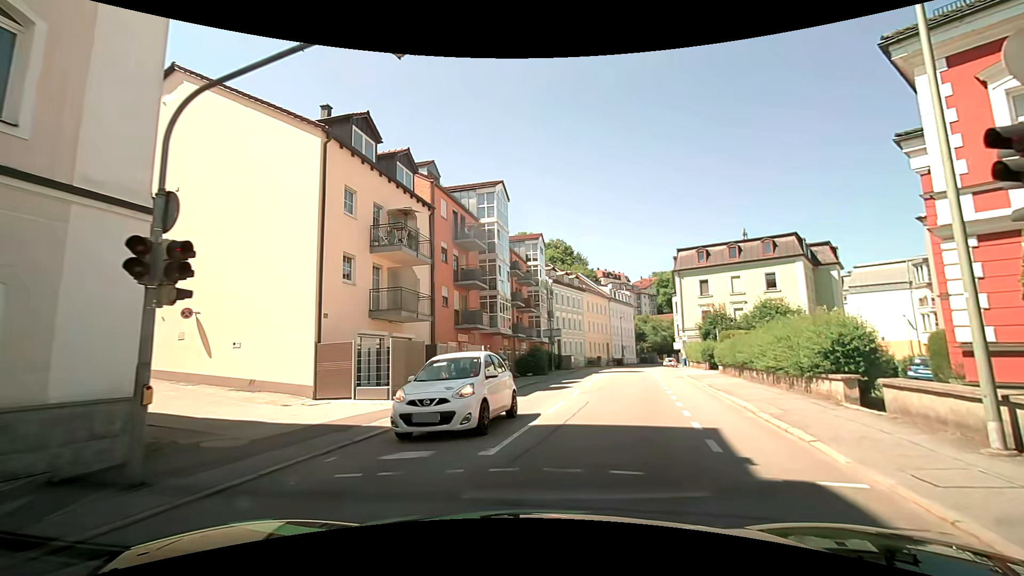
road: residential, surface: asphalt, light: Day
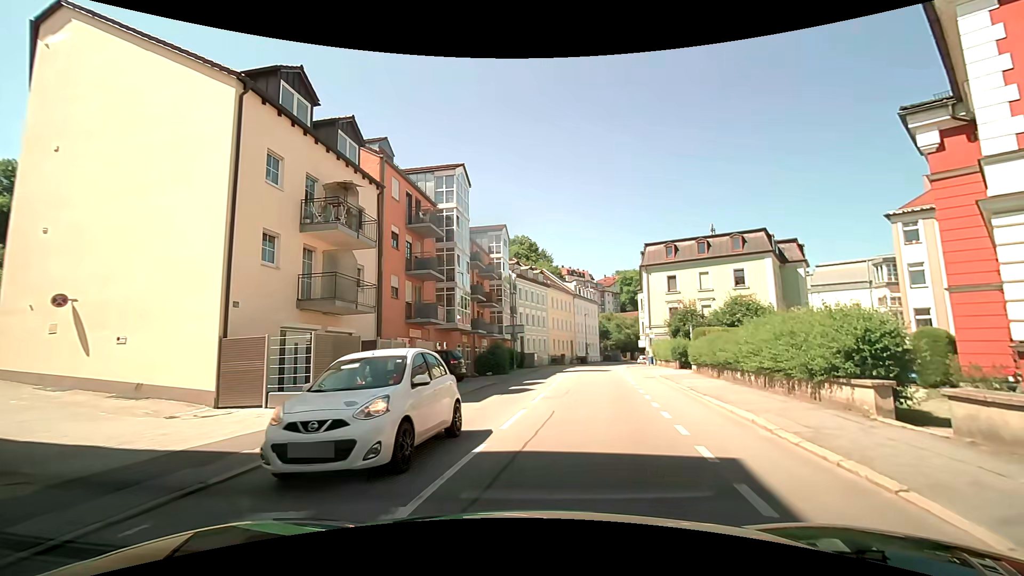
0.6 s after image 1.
(+0.1, +2.9) m; +6°
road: tertiary
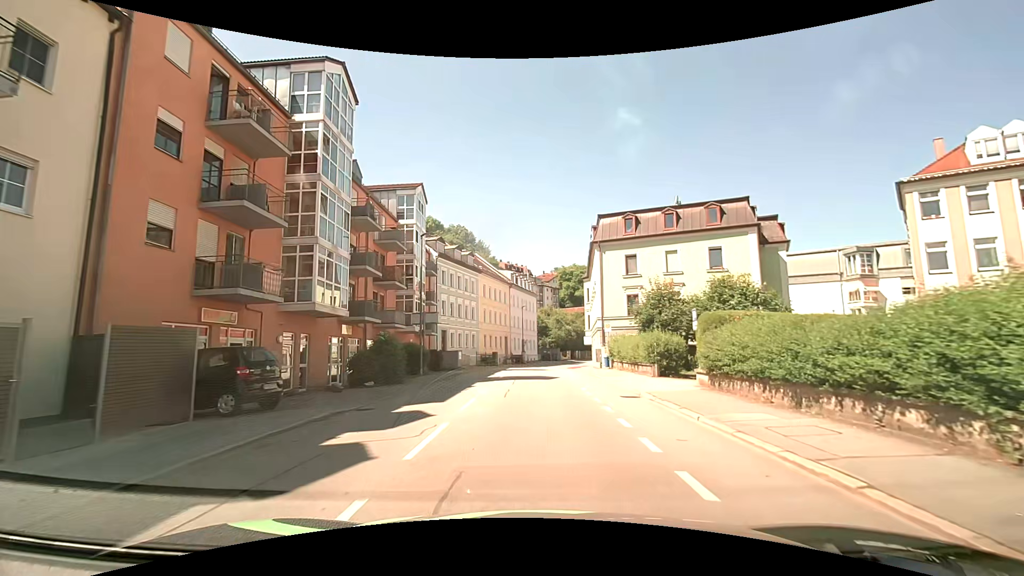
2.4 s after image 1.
(+0.9, +12.1) m; +6°
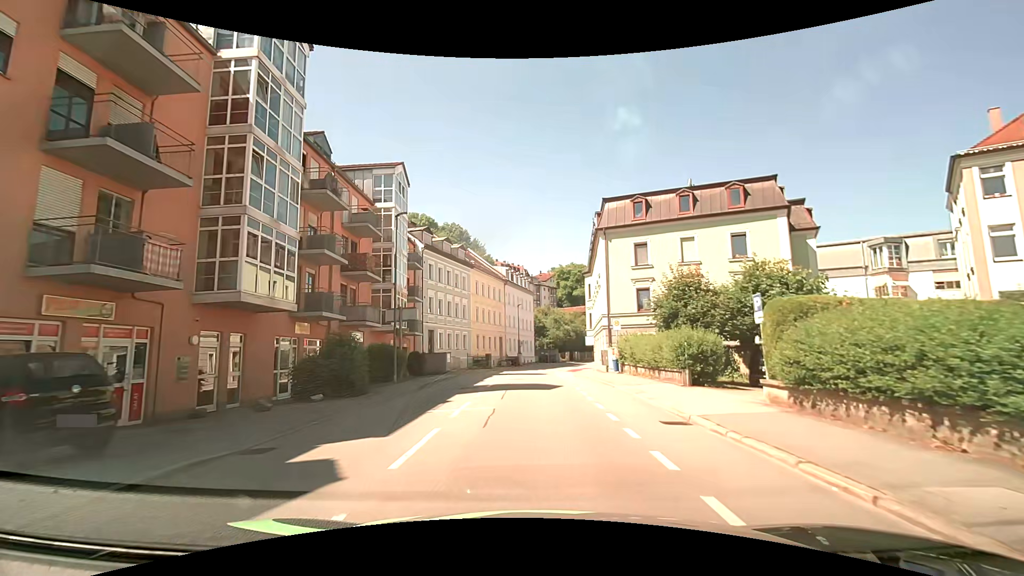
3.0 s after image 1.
(0.0, +4.9) m; +1°
